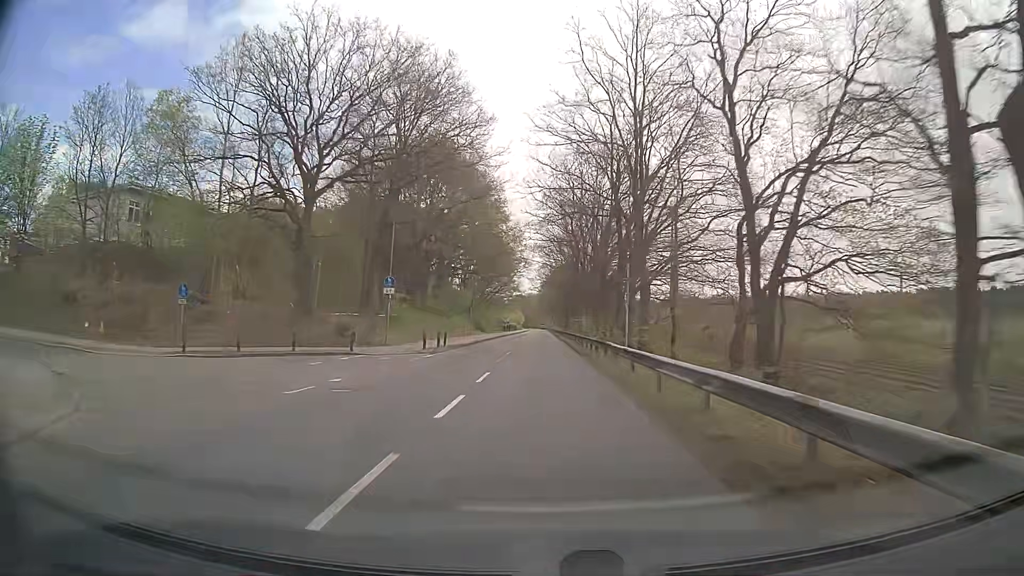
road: tertiary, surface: asphalt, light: Day
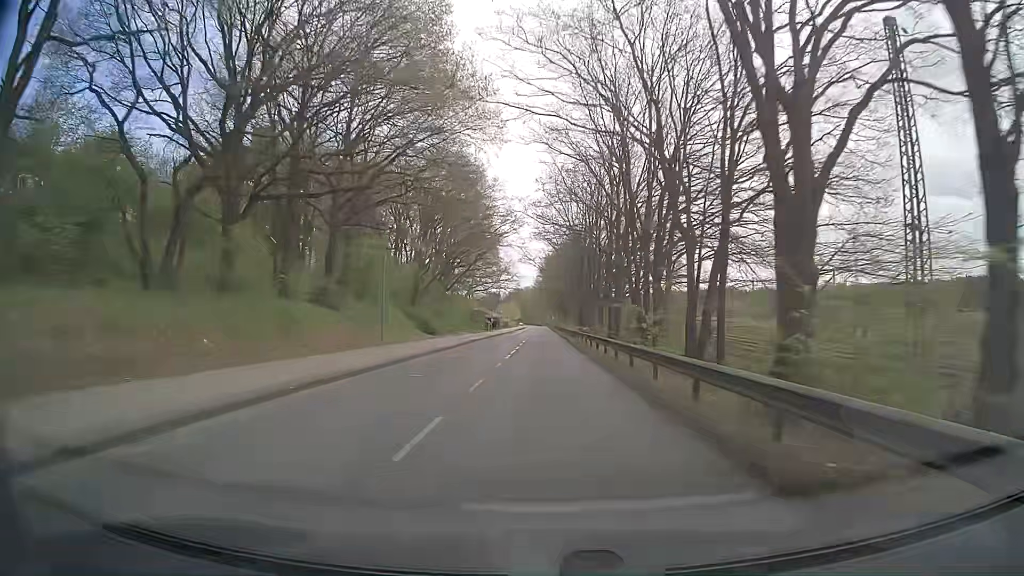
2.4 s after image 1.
(-0.1, +42.5) m; 0°
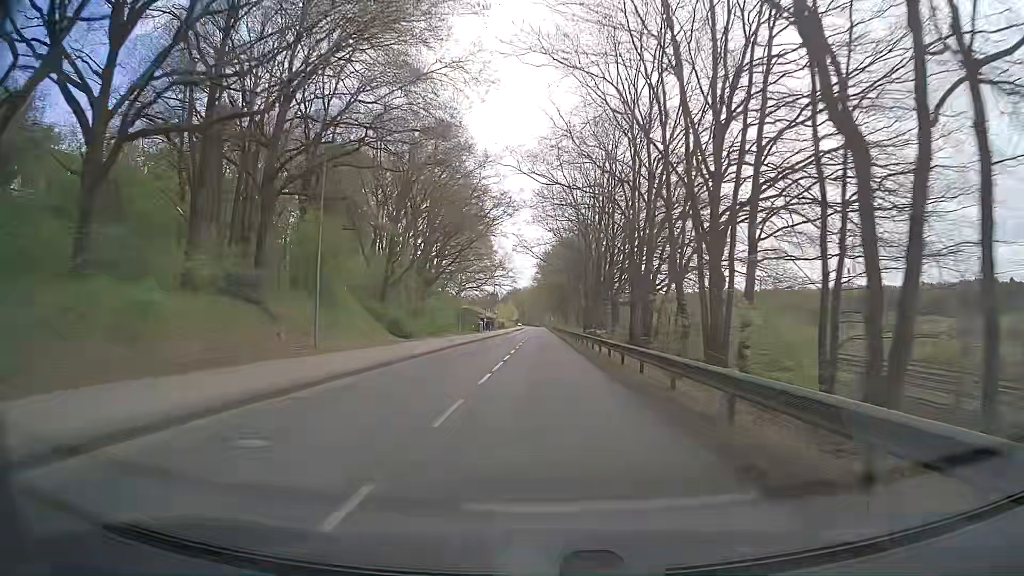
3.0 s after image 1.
(0.0, +10.2) m; 0°
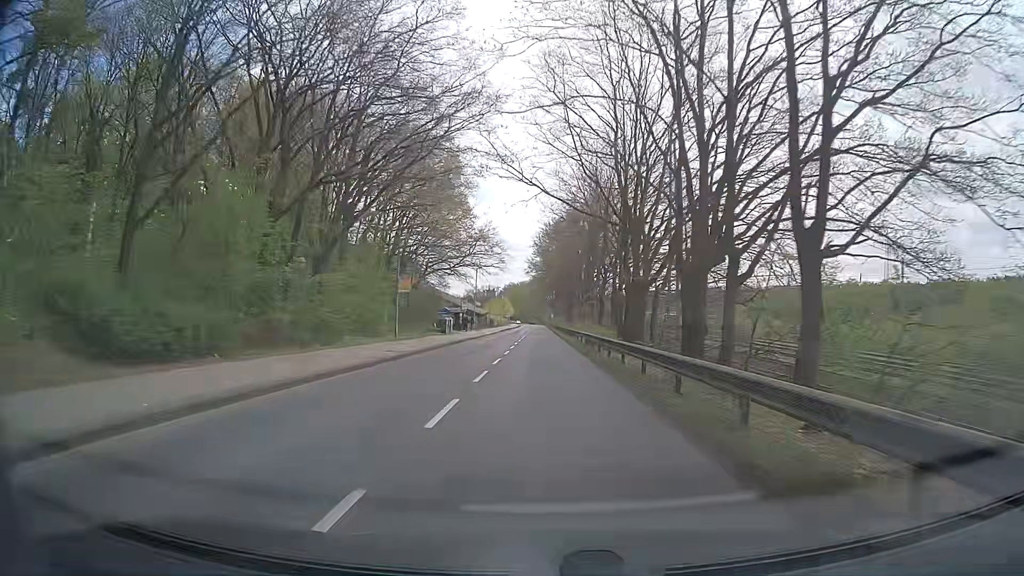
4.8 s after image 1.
(+0.1, +28.7) m; 0°
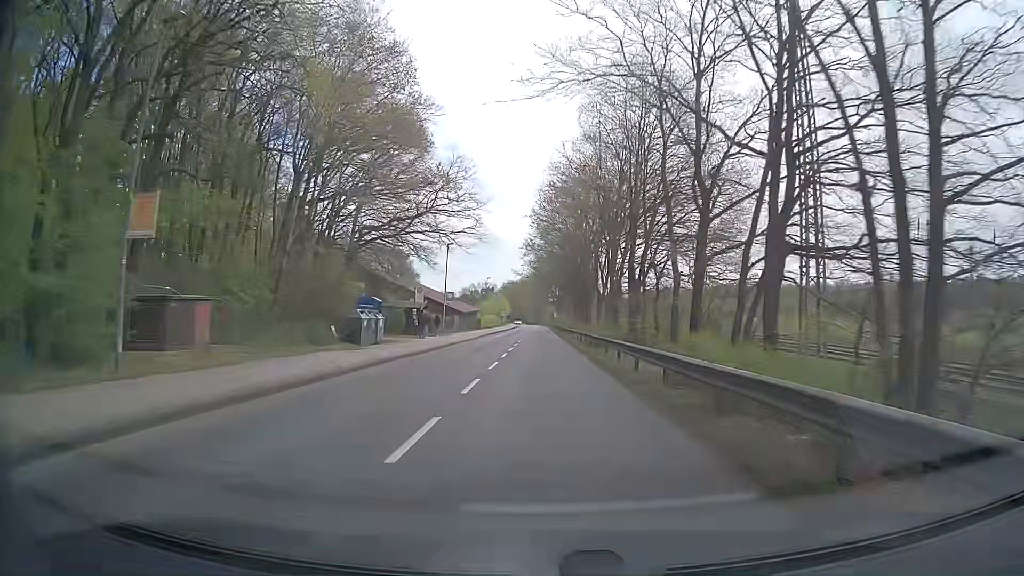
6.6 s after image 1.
(-0.1, +26.7) m; -1°
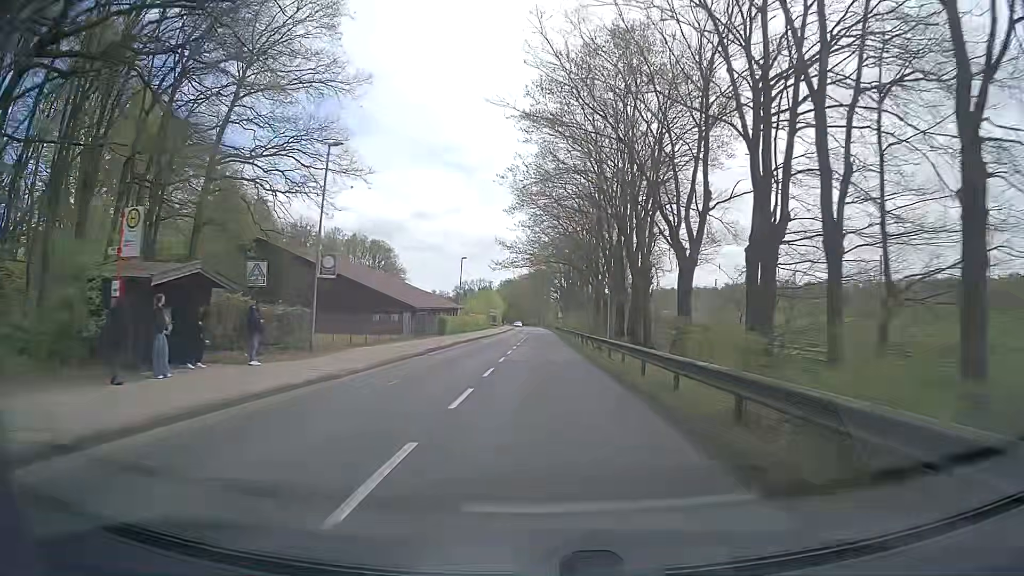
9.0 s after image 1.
(+0.3, +32.8) m; +1°
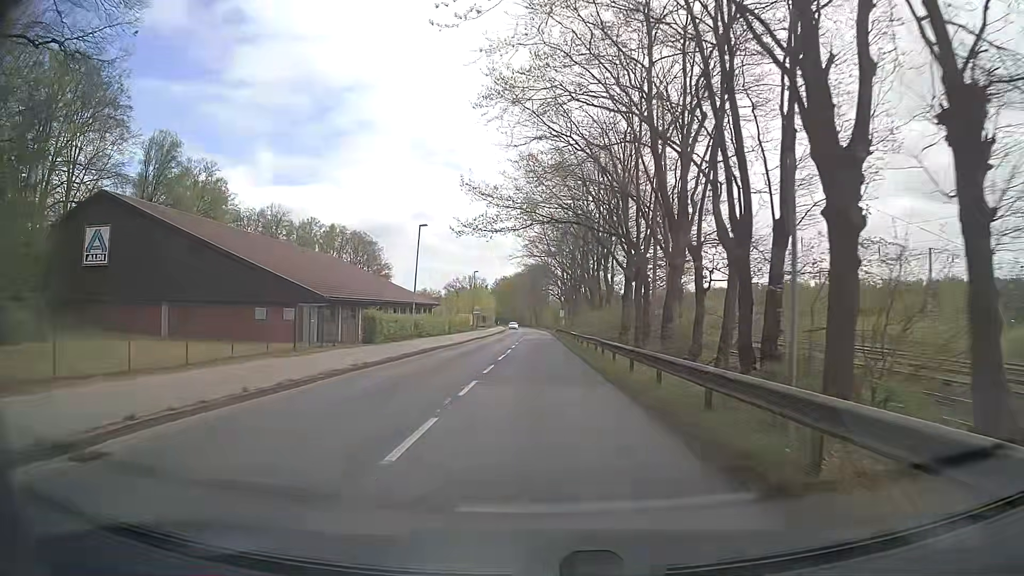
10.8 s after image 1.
(0.0, +22.7) m; 0°
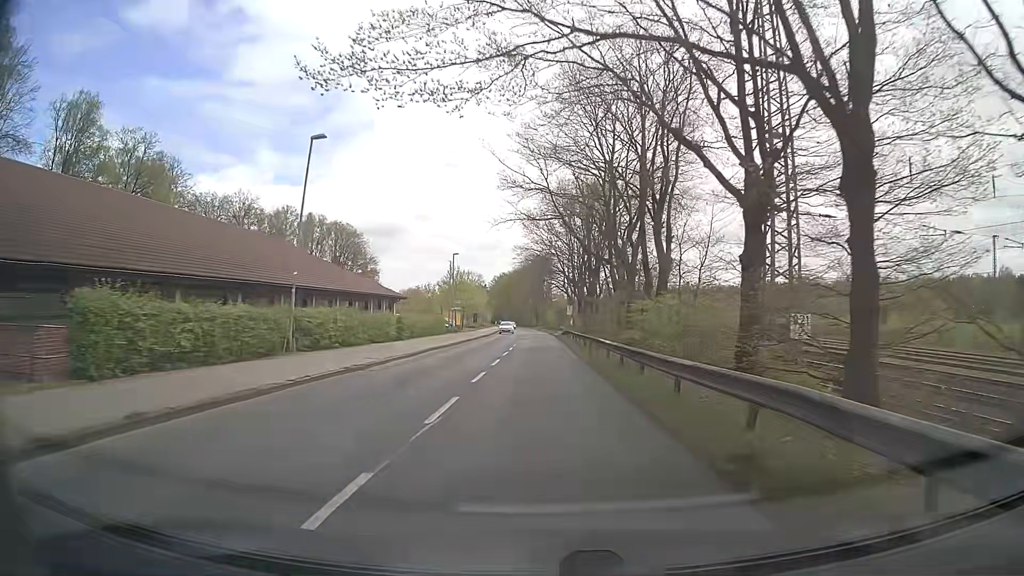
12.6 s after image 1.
(+0.1, +22.1) m; 0°
(0, +10) (0, +20) (0, +30) (0, +40) (0, +50) (0, +60) (0, +70) (-1, +80) (-1, +90) (-1, +100) m
